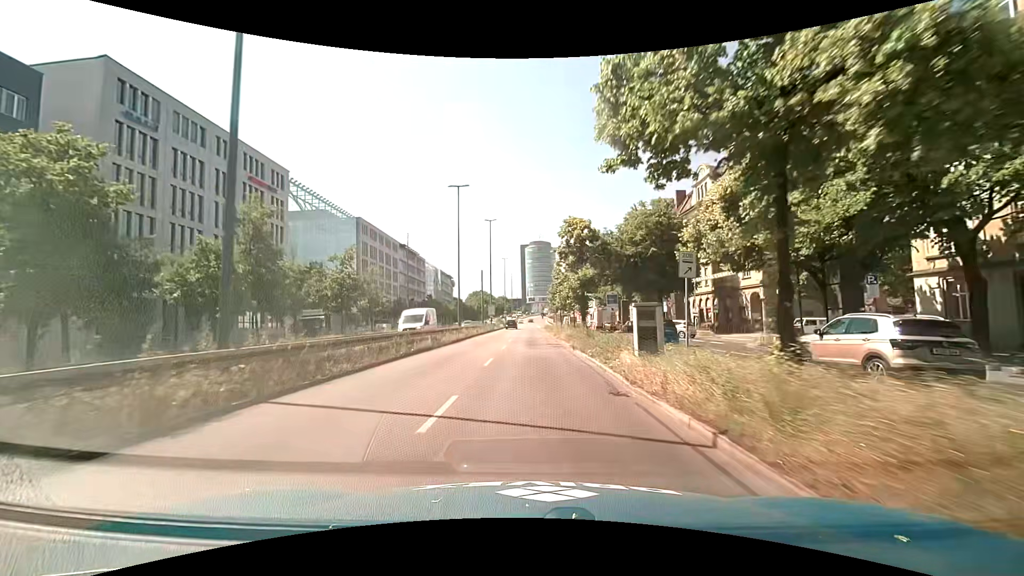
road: trunk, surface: asphalt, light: Day
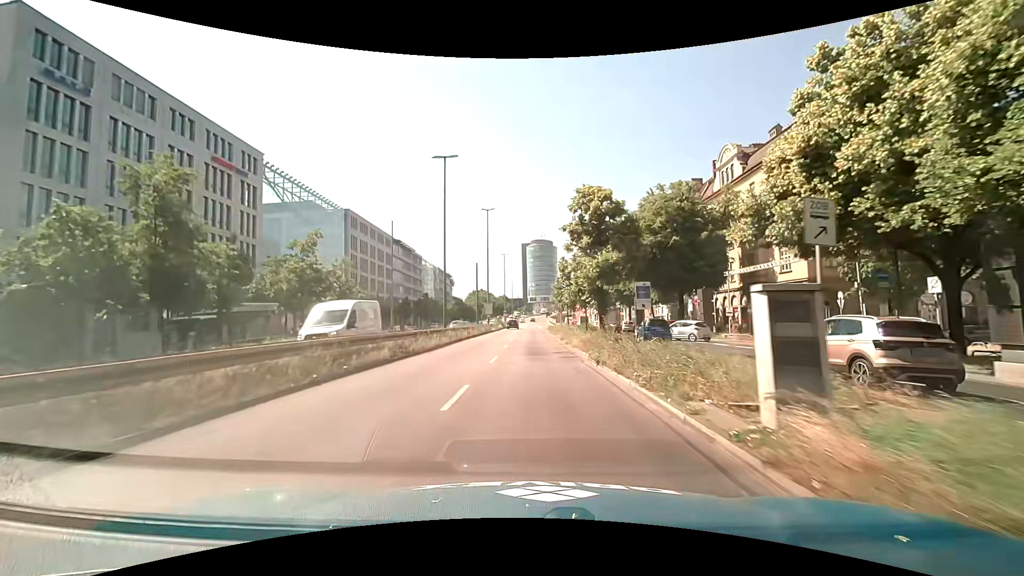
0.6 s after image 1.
(0.0, +7.4) m; 0°
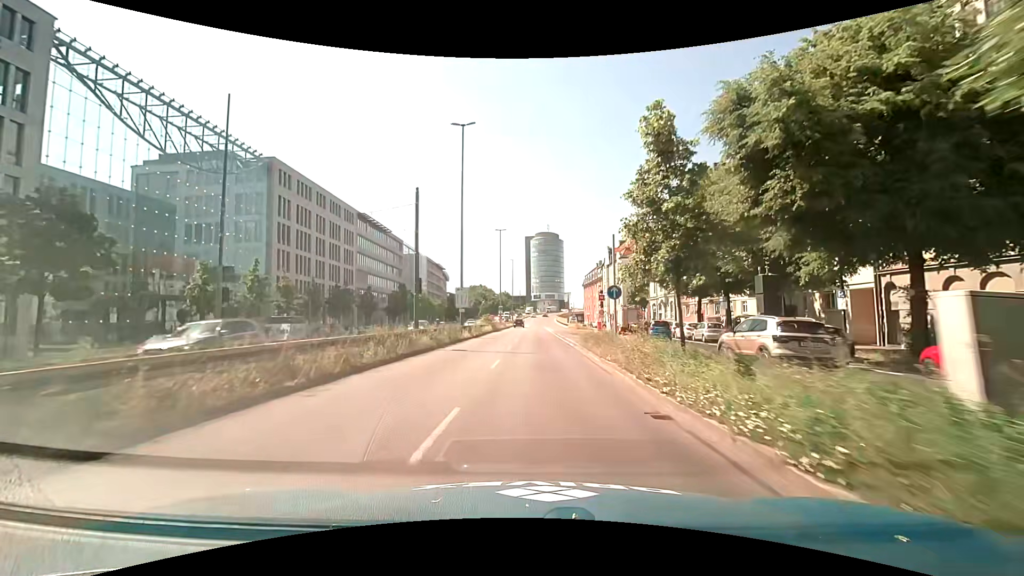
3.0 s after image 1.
(+0.1, +29.8) m; +1°
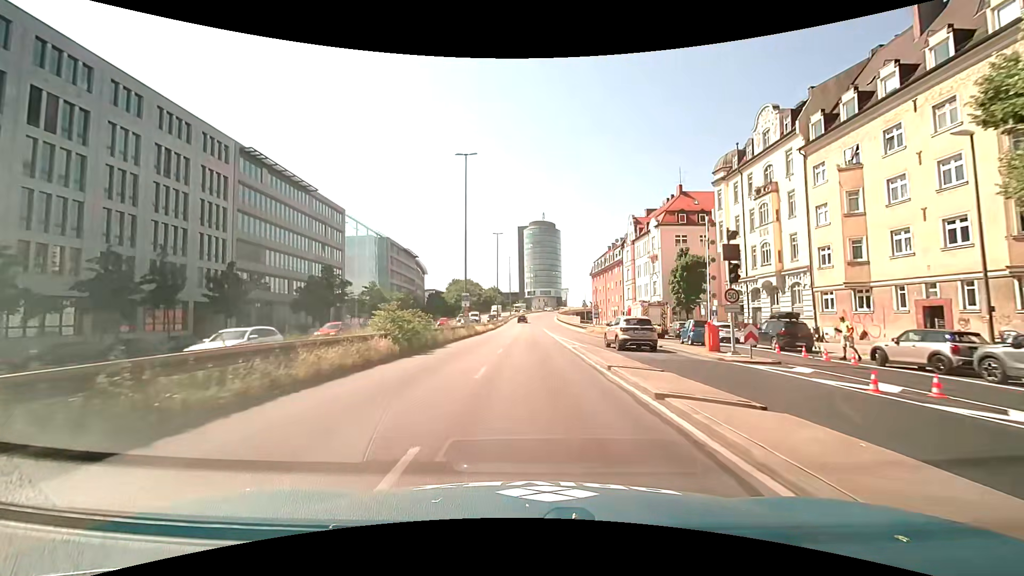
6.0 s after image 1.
(-0.1, +38.3) m; 0°
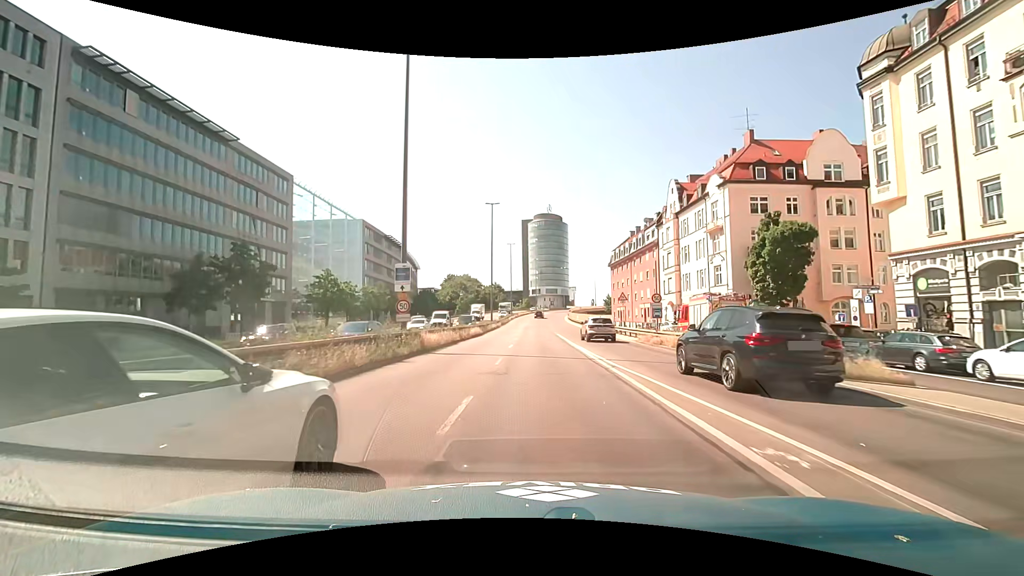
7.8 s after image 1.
(-0.1, +23.6) m; -1°
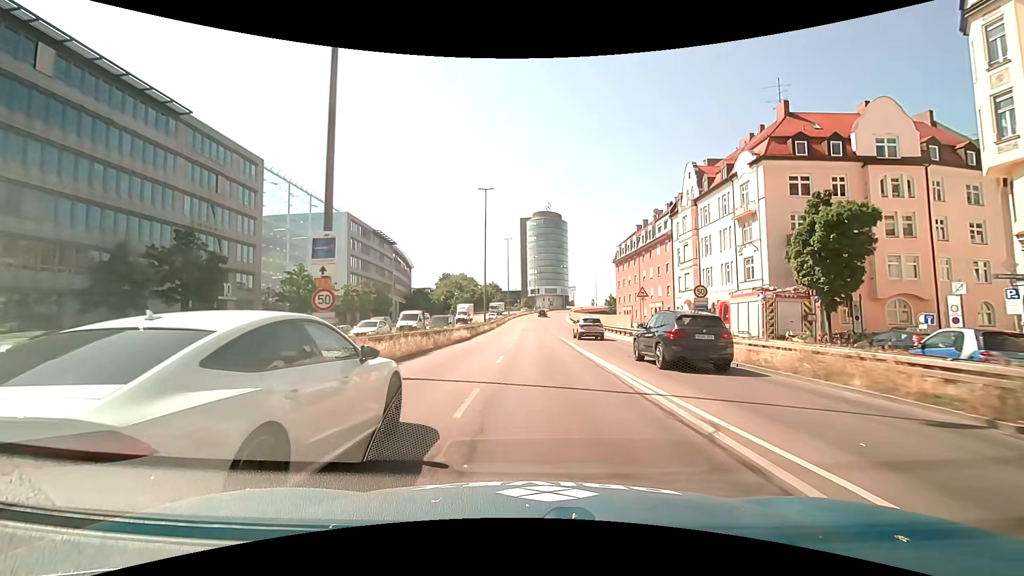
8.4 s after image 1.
(0.0, +7.9) m; 0°
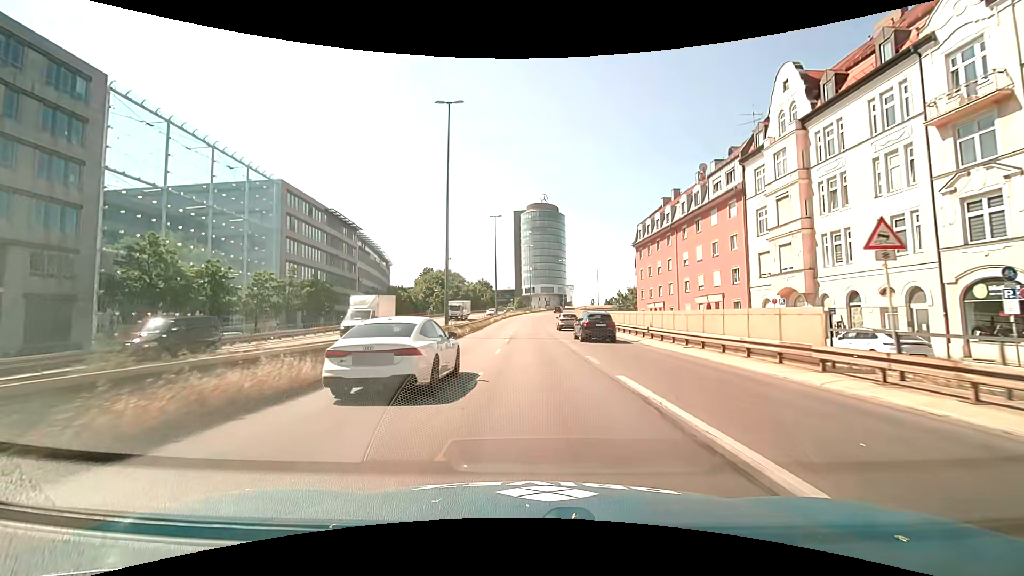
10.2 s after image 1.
(+0.1, +24.0) m; 0°
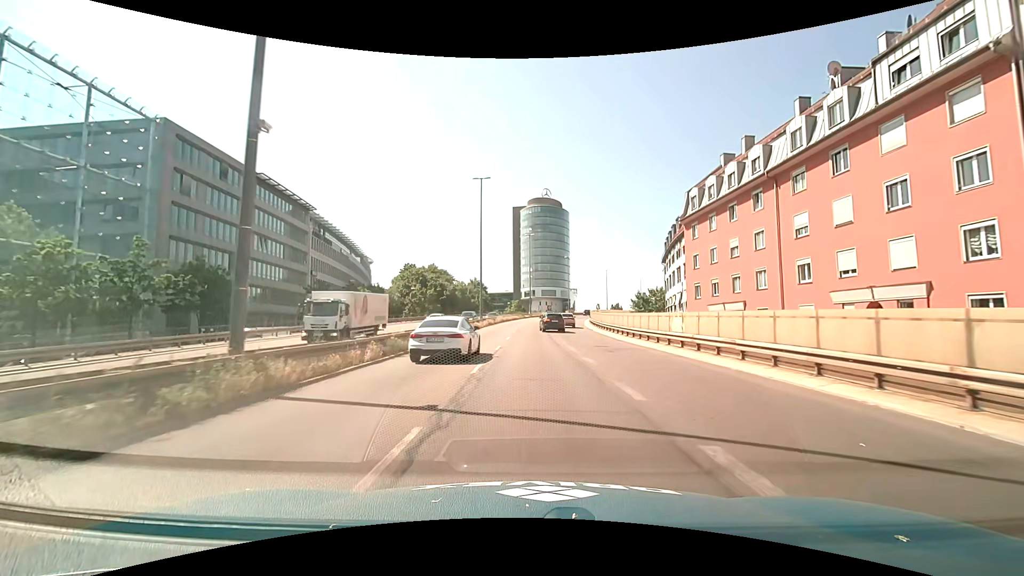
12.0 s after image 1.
(+0.1, +24.3) m; 0°
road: trunk_link
(0, +10) (0, +20) (0, +30) (0, +40) (+1, +50) (+1, +60) (+2, +70) (+3, +80) (+5, +90) (+7, +100) m
